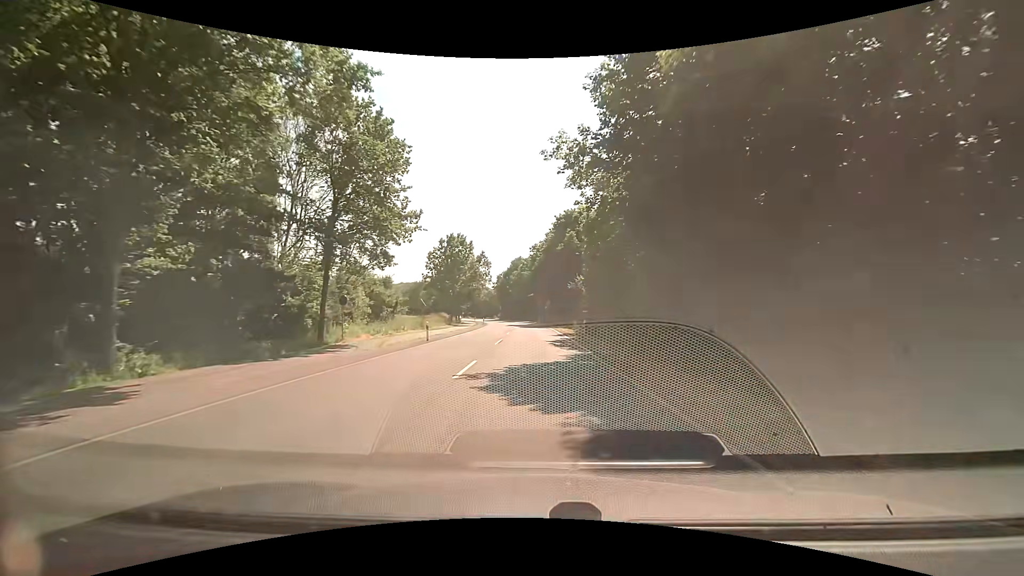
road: secondary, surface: asphalt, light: Day
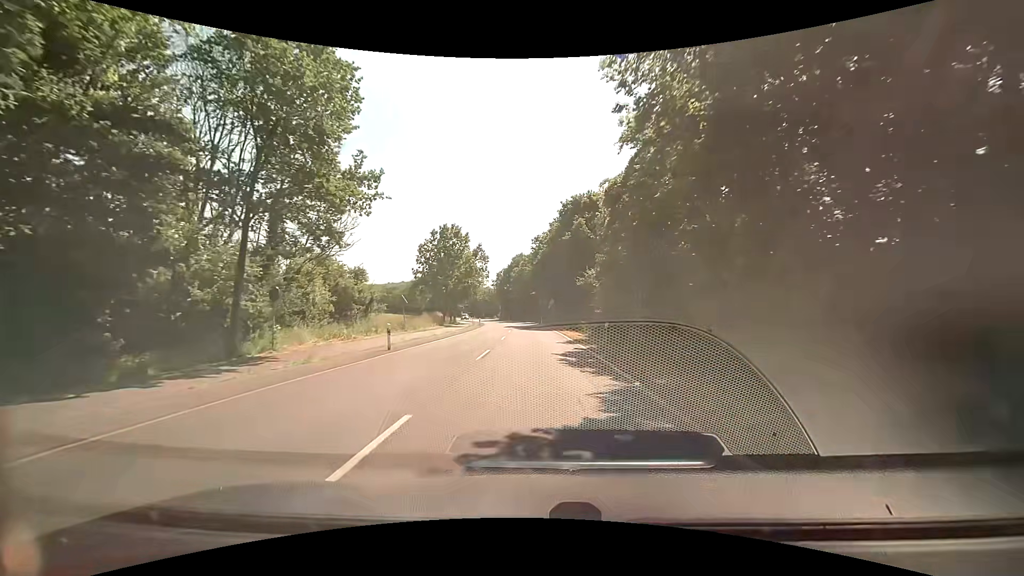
(-0.1, +7.9) m; -1°
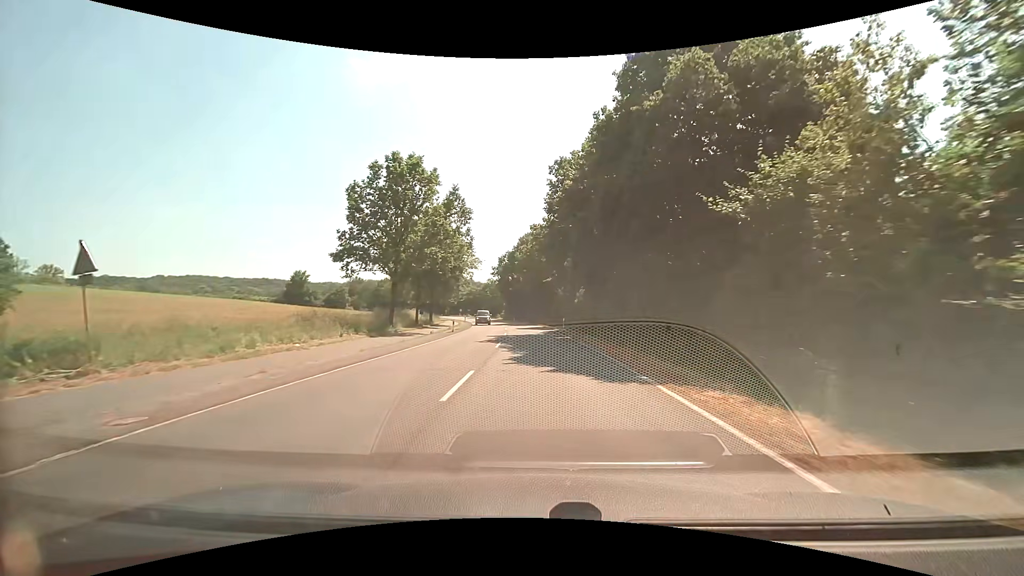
(-0.4, +31.2) m; -2°
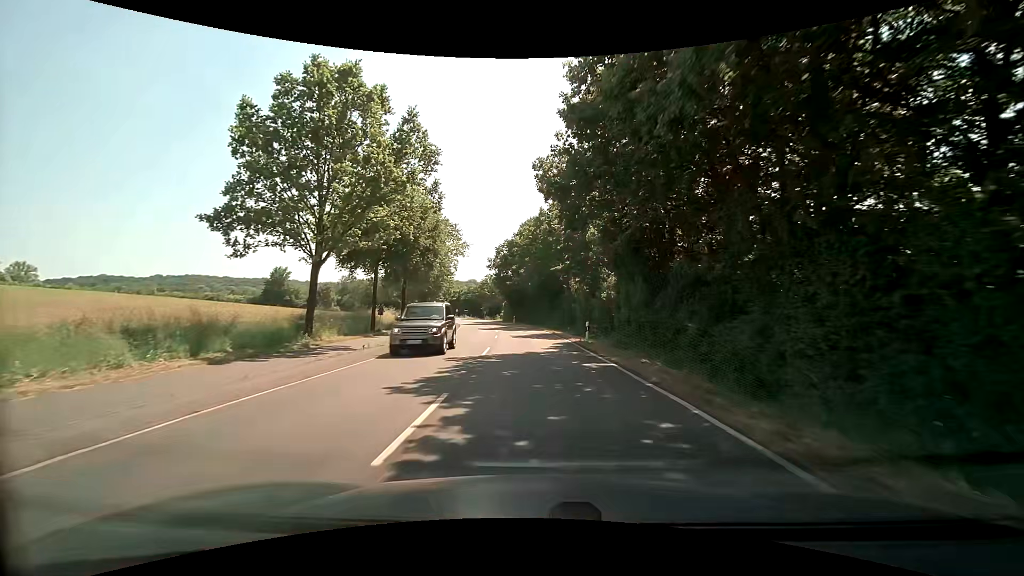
(+0.1, +15.3) m; 0°
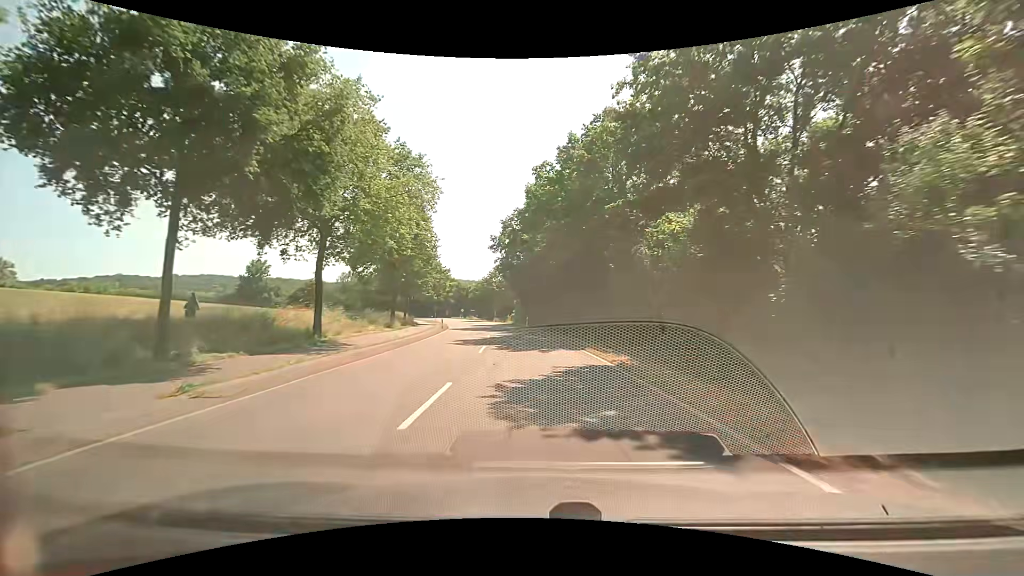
(-0.4, +22.9) m; -2°
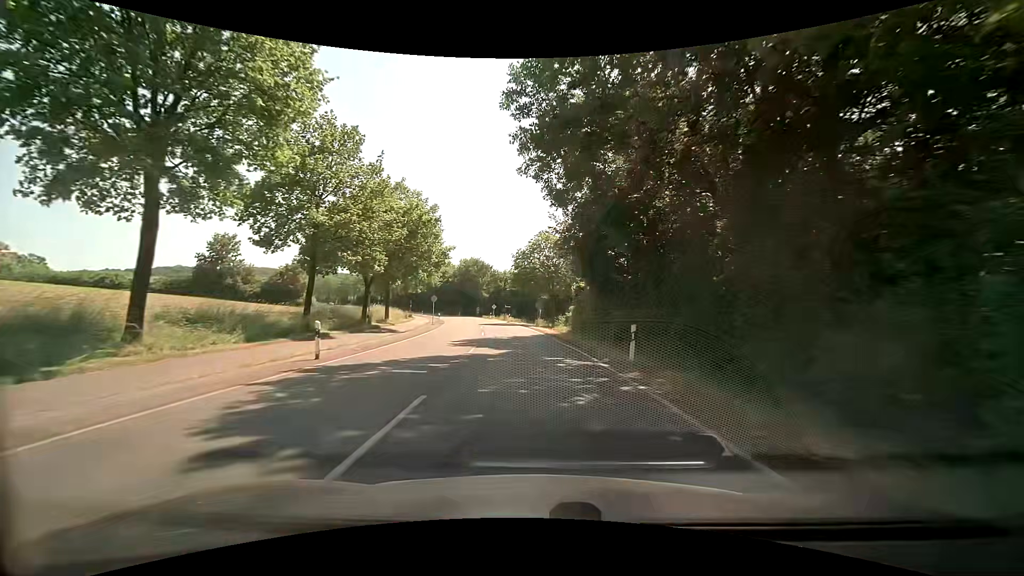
(-1.5, +38.5) m; -5°
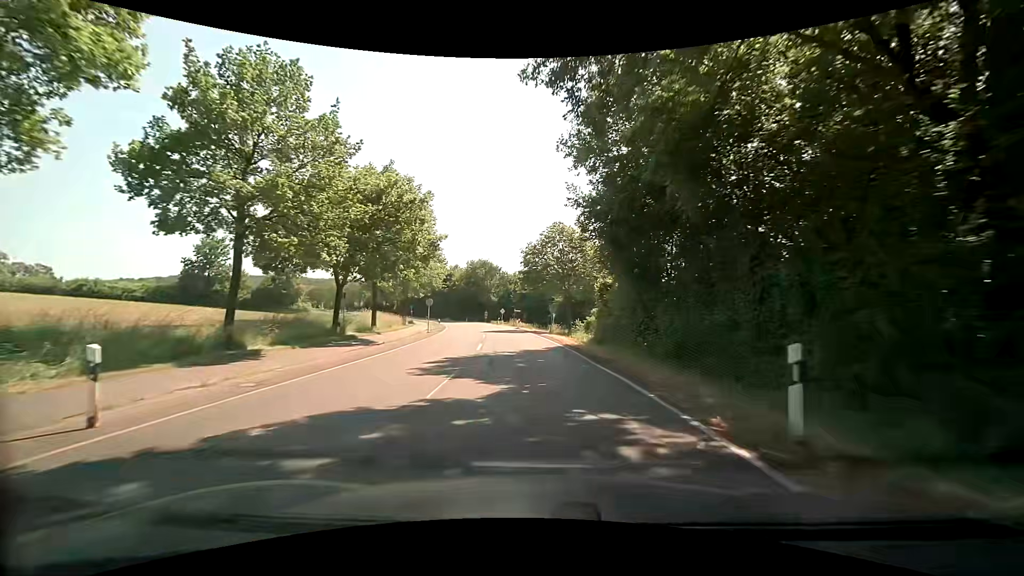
(-0.1, +7.8) m; -2°
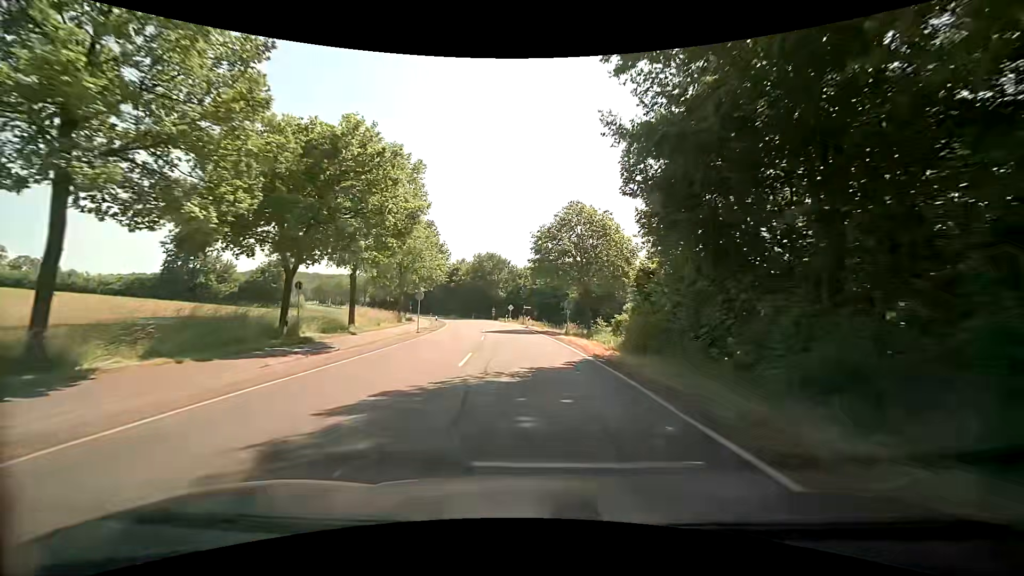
(-0.1, +7.8) m; 0°
(0, +10) (-1, +20) (-2, +30) (-3, +40) (-5, +50) (-7, +60) (-8, +69) (-11, +79) (-13, +89) (-16, +98) m
